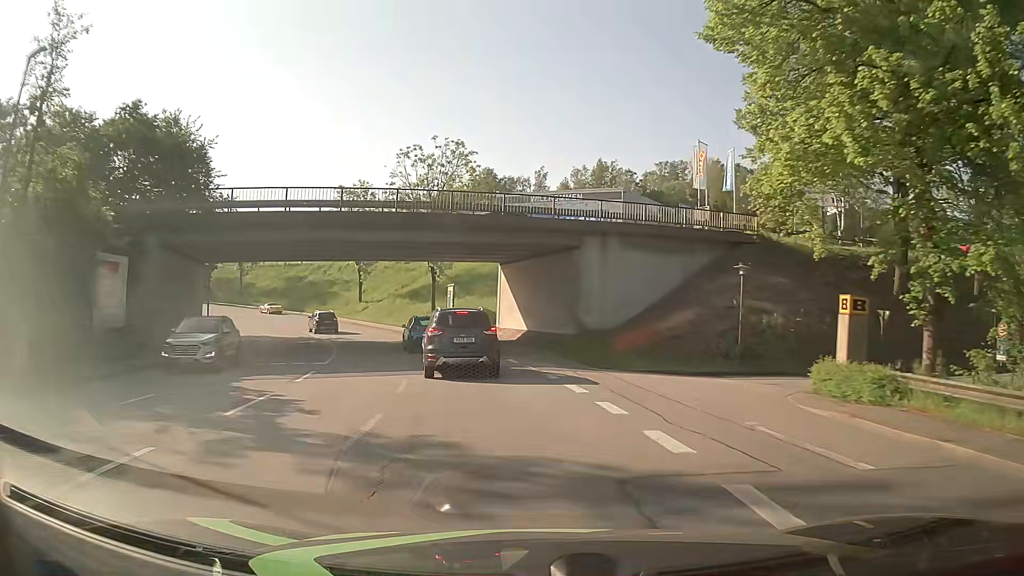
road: tertiary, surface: asphalt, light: Day
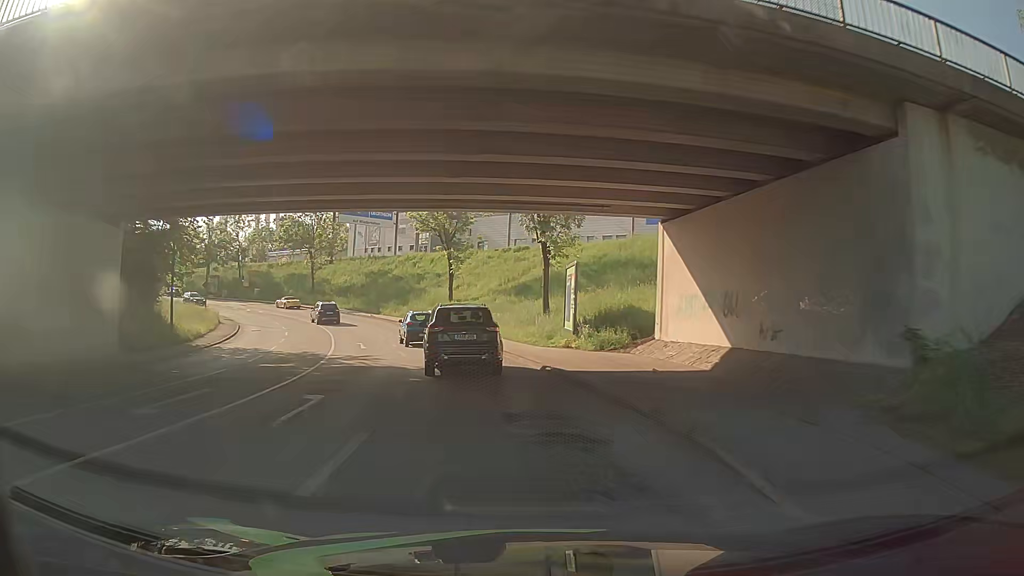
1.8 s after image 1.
(-1.9, +20.4) m; -10°
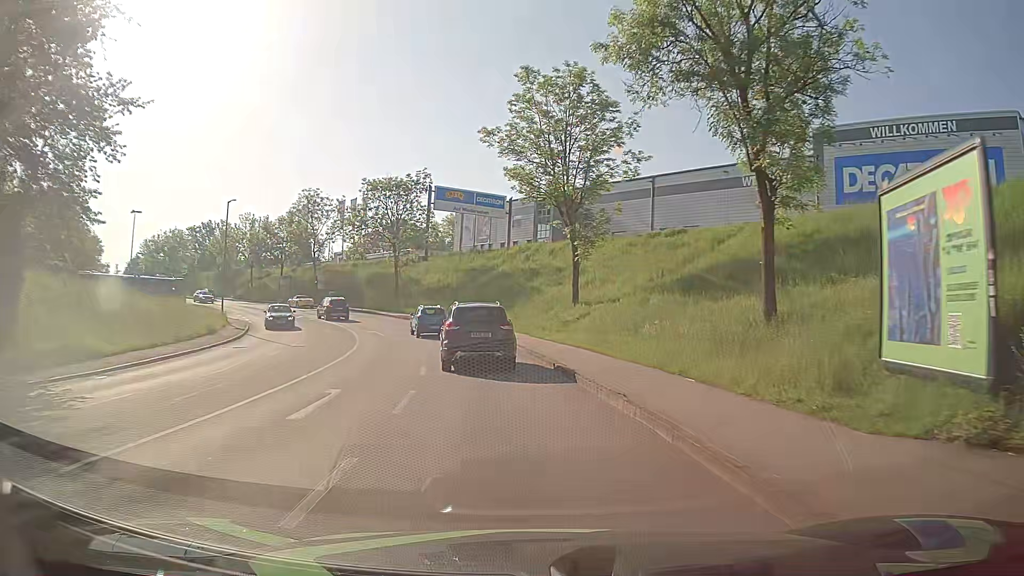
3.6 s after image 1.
(-2.3, +19.5) m; -15°
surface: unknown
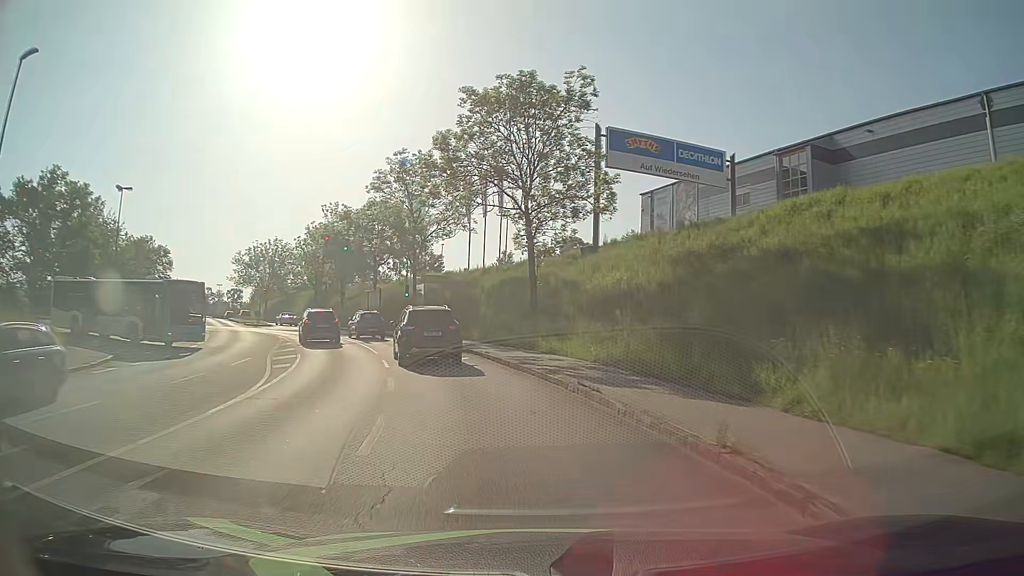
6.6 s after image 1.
(-2.3, +33.4) m; -12°
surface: asphalt
(-1, +10) (-3, +20) (-5, +29) (-9, +39) (-14, +47) (-19, +56) (-25, +64) (-30, +73) (-36, +81) (-41, +89) m
